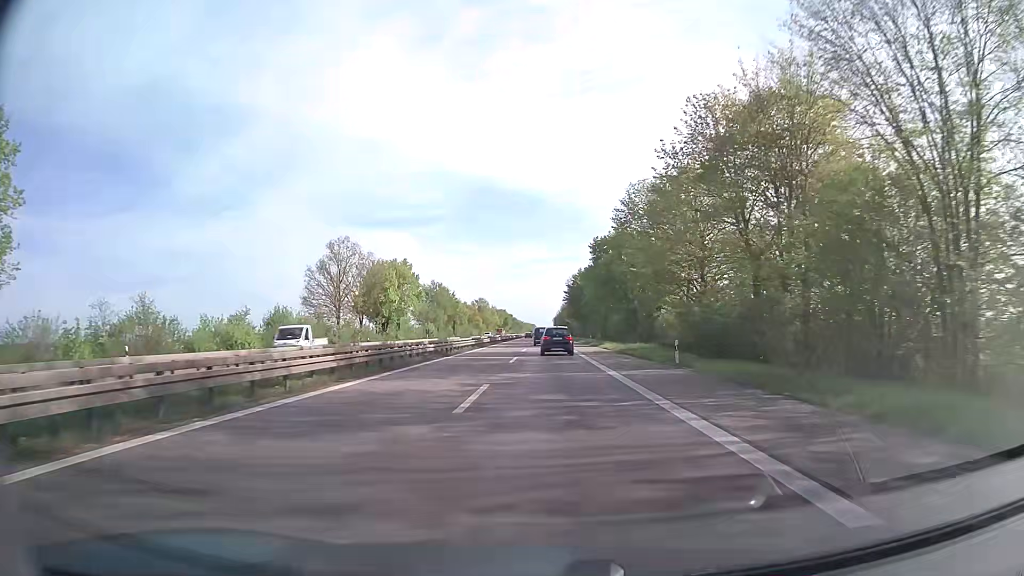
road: trunk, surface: asphalt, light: Day
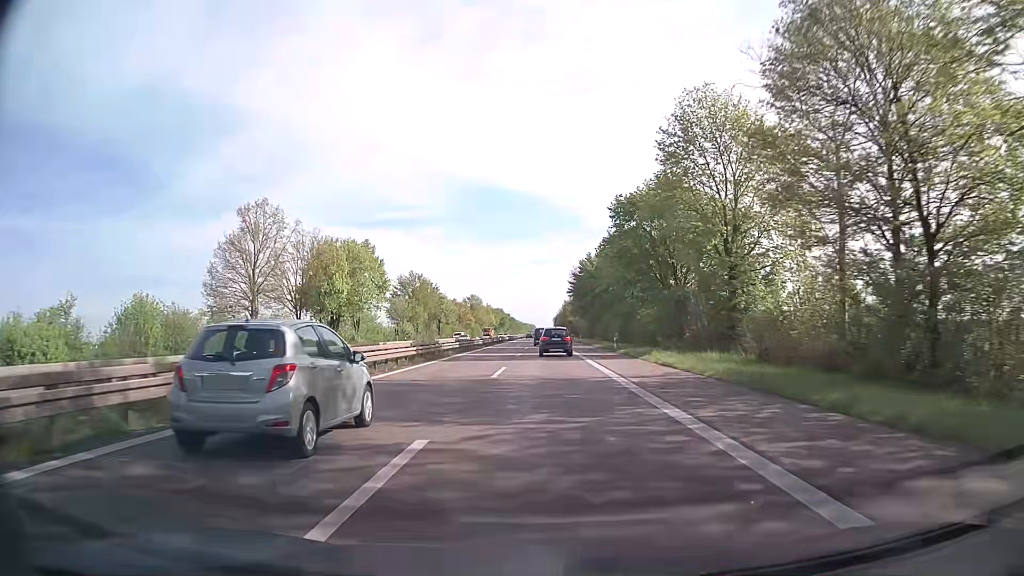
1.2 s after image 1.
(0.0, +27.0) m; 0°
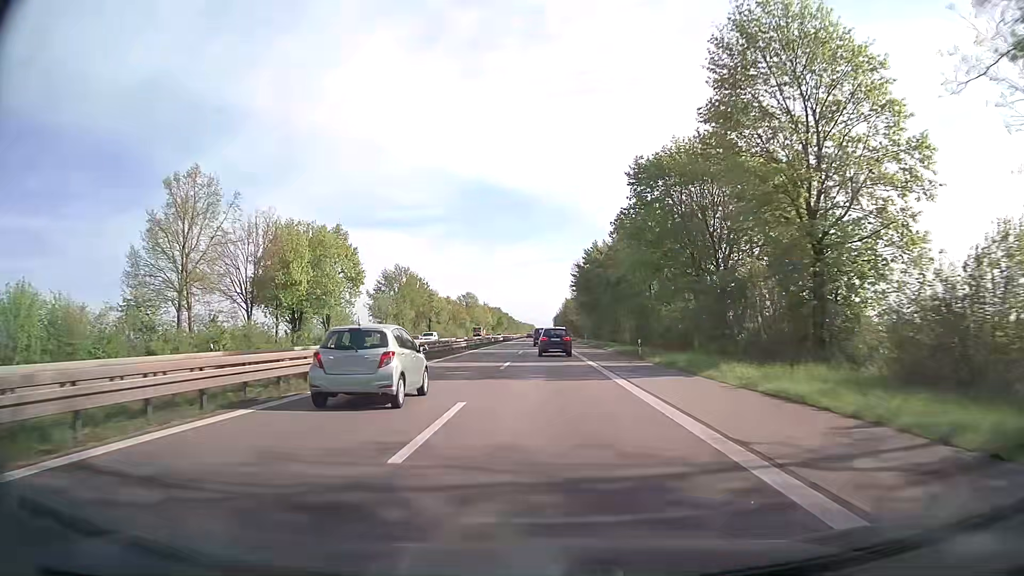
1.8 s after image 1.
(0.0, +13.5) m; 0°
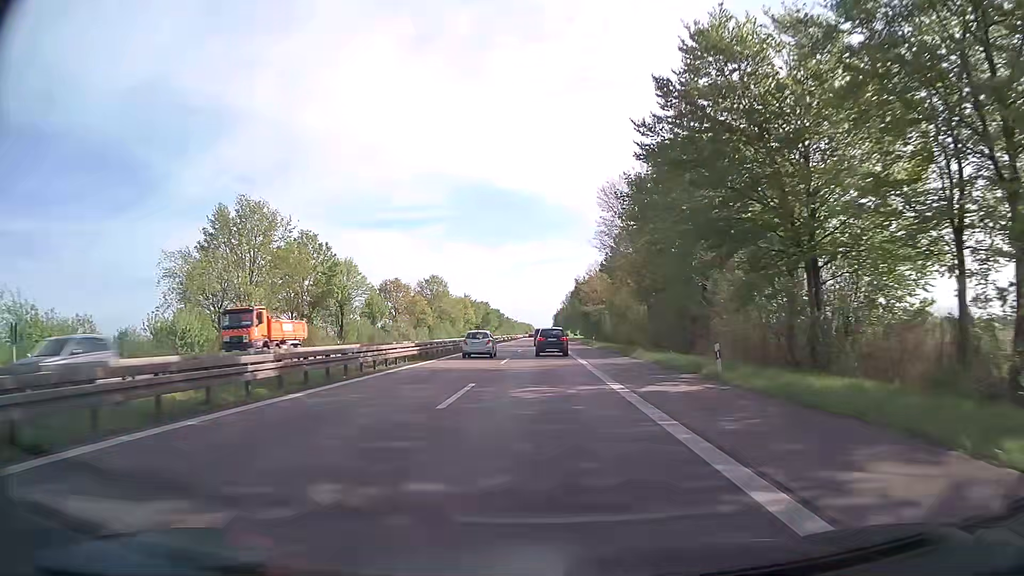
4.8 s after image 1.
(+0.3, +67.4) m; 0°
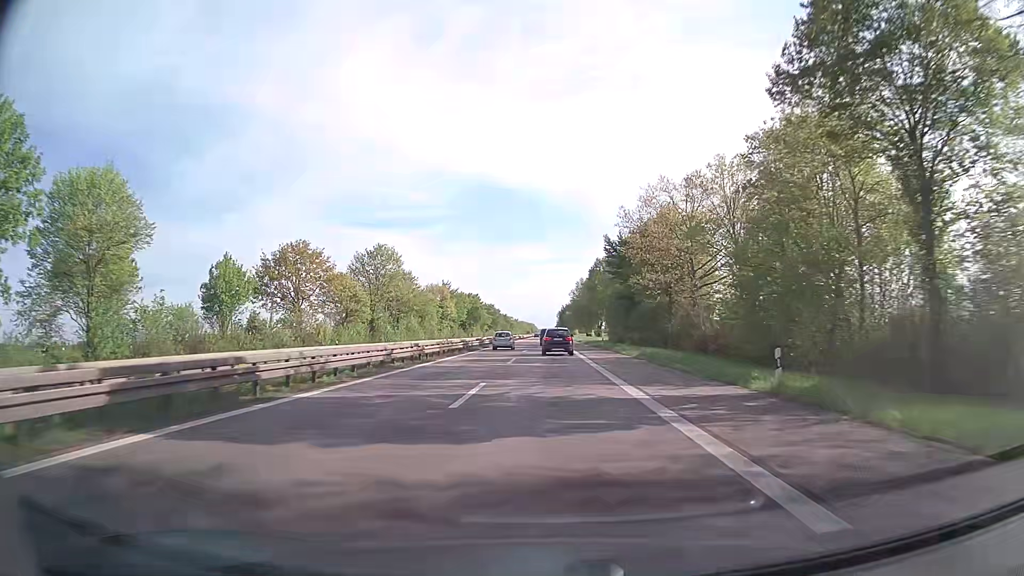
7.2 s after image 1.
(-0.1, +54.3) m; 0°
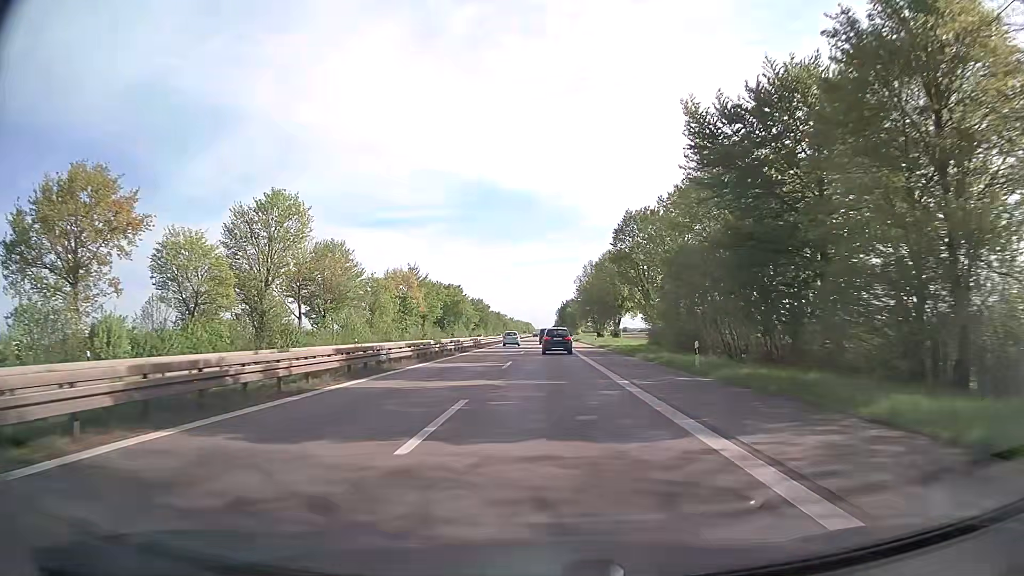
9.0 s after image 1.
(0.0, +41.0) m; 0°
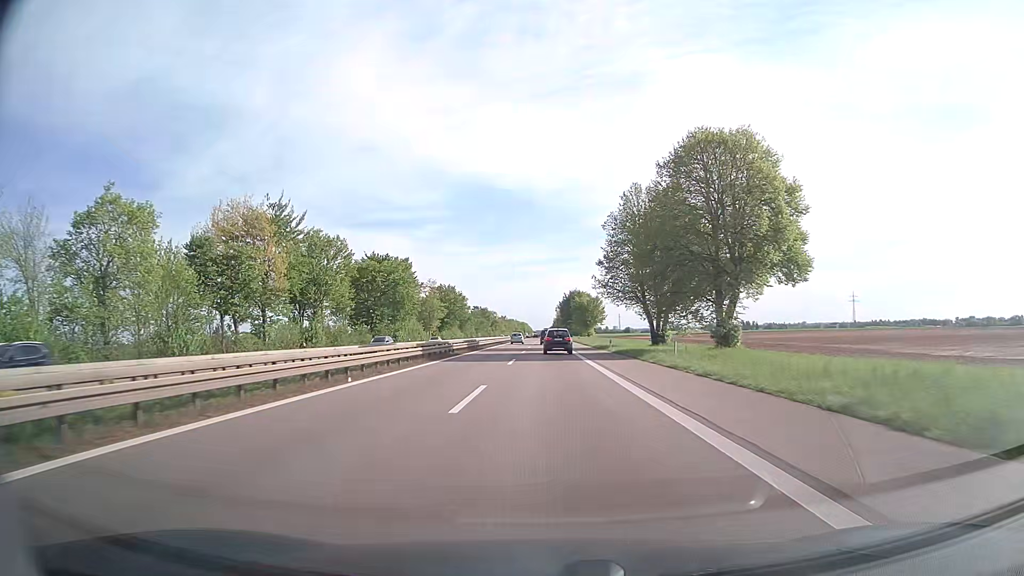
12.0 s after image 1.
(0.0, +68.5) m; 0°
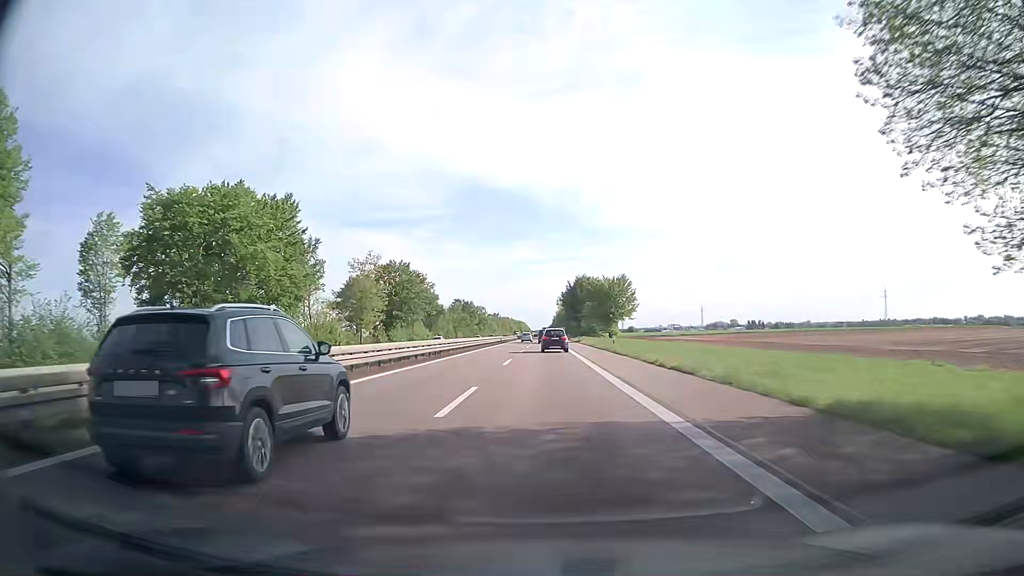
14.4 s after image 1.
(+0.1, +54.9) m; 0°
(0, +10) (0, +20) (0, +30) (0, +40) (0, +50) (0, +60) (0, +70) (0, +80) (0, +90) (+1, +100) m
